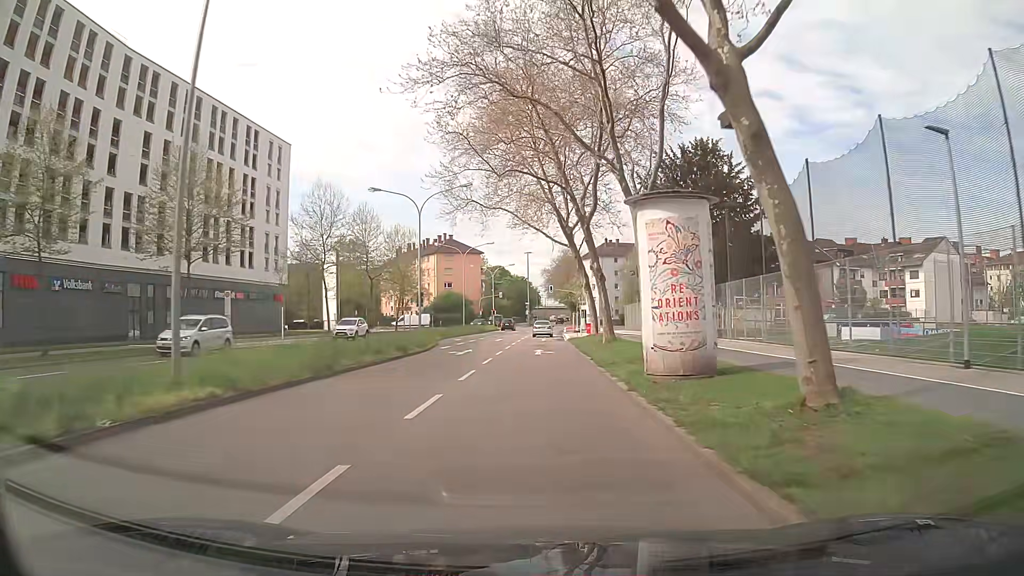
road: secondary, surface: asphalt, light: Day
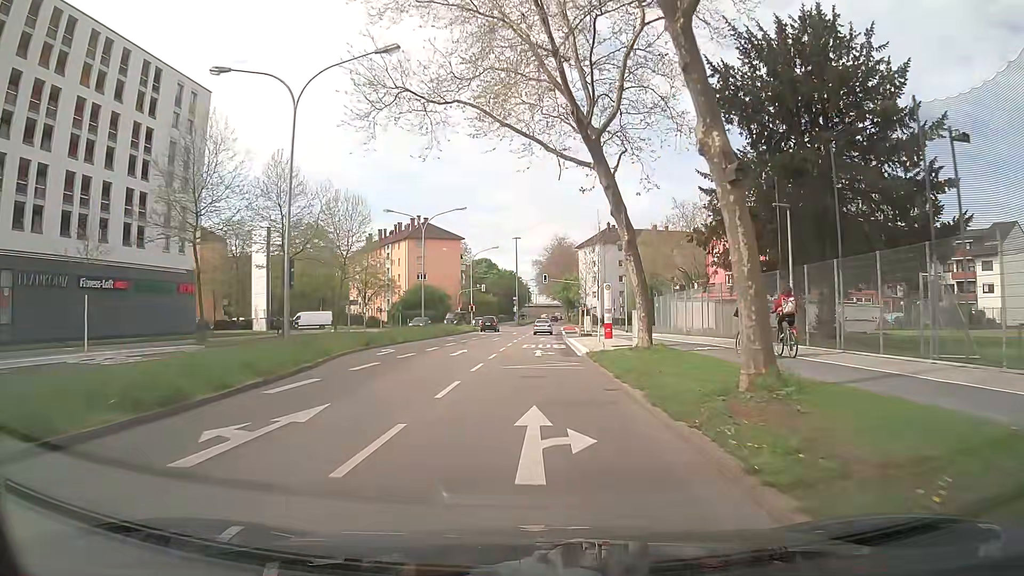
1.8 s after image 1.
(+0.3, +22.1) m; +1°
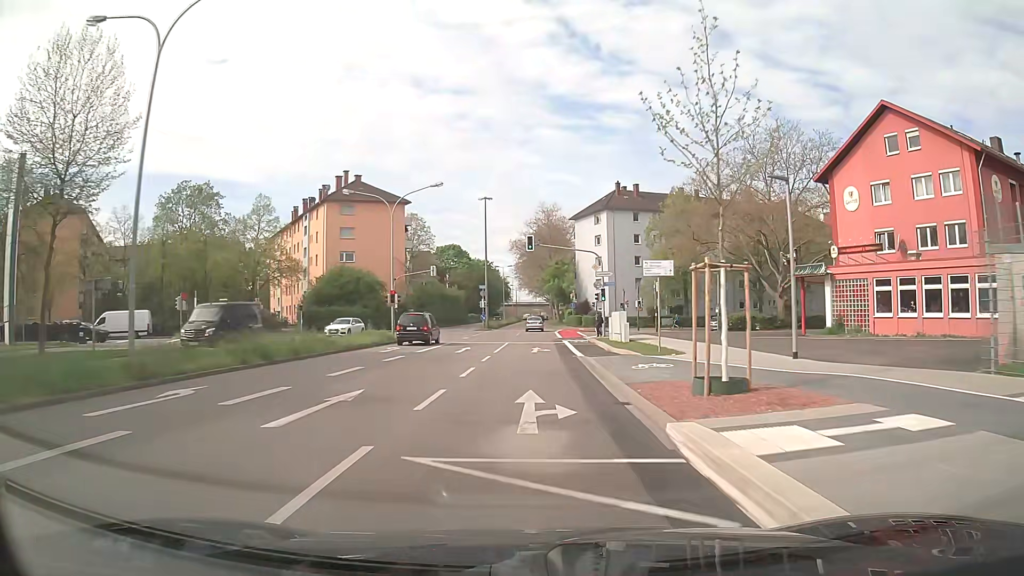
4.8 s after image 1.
(+0.6, +37.7) m; +2°
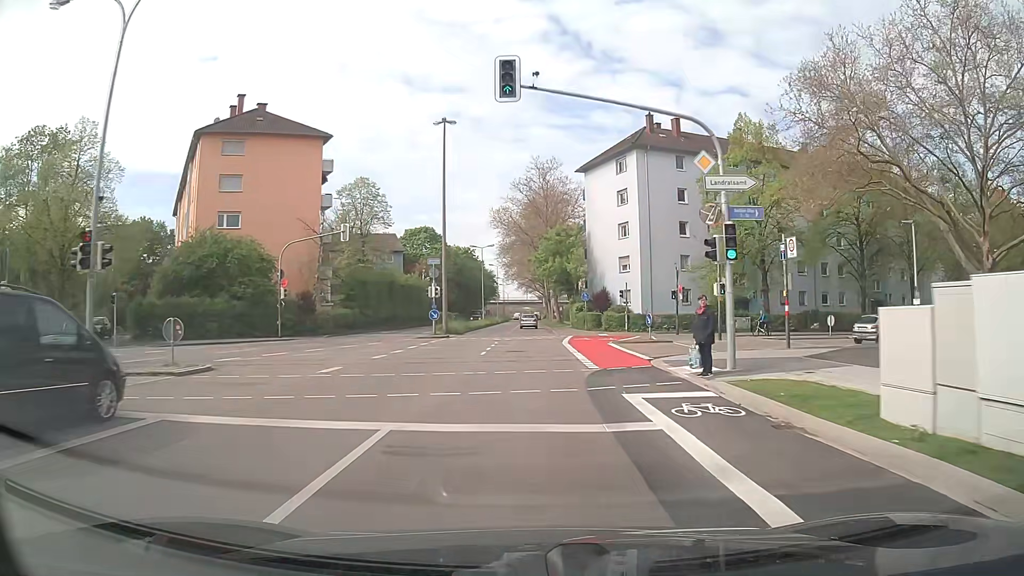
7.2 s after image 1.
(0.0, +30.4) m; 0°
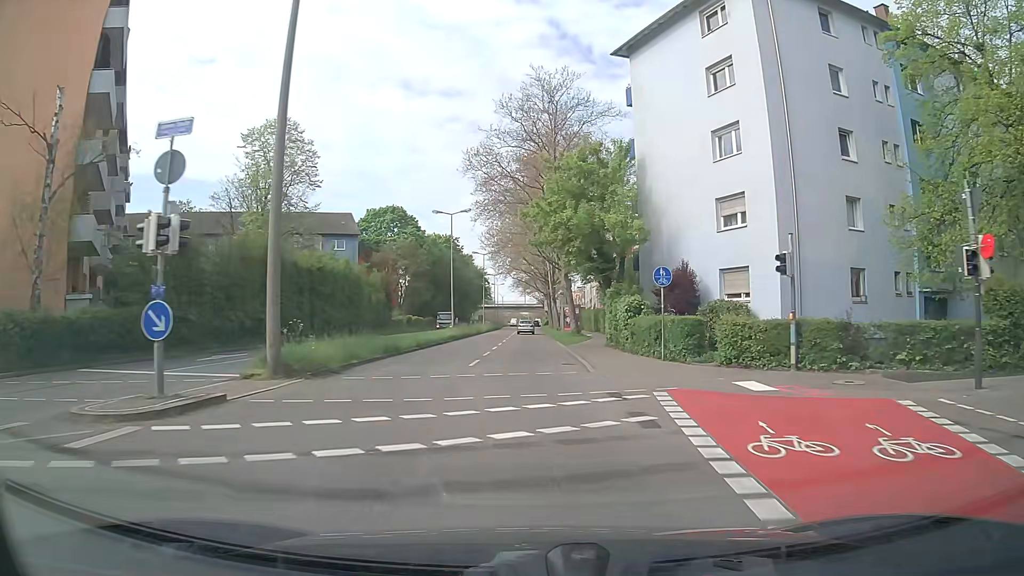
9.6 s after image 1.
(+0.1, +30.5) m; 0°
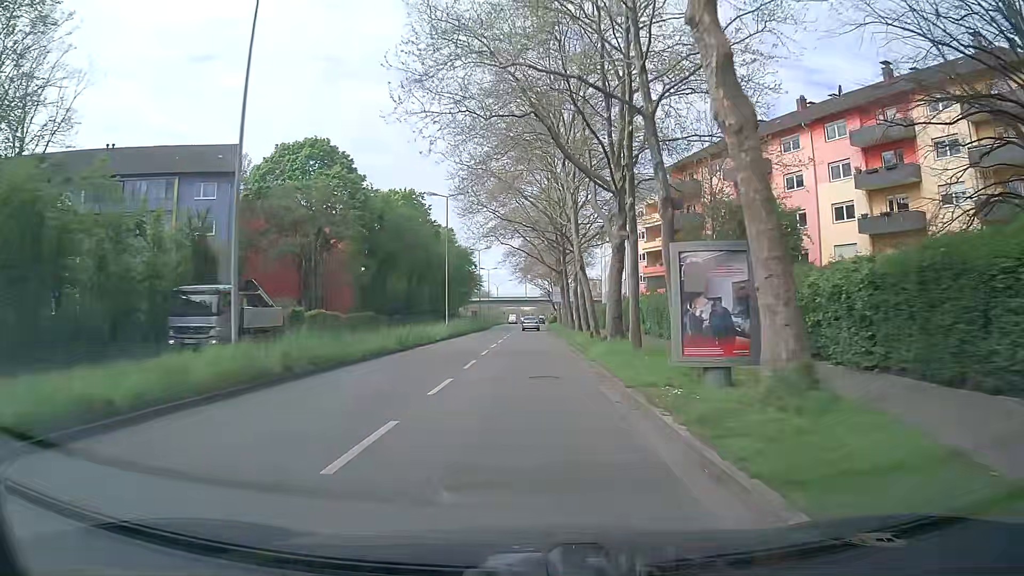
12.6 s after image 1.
(0.0, +38.6) m; 0°
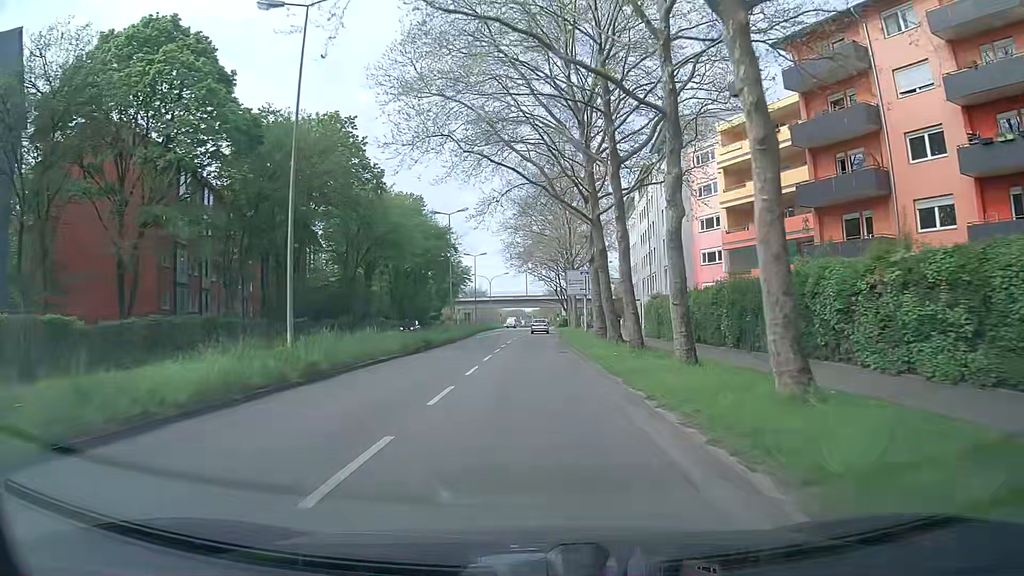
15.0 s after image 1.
(+0.1, +30.9) m; +1°
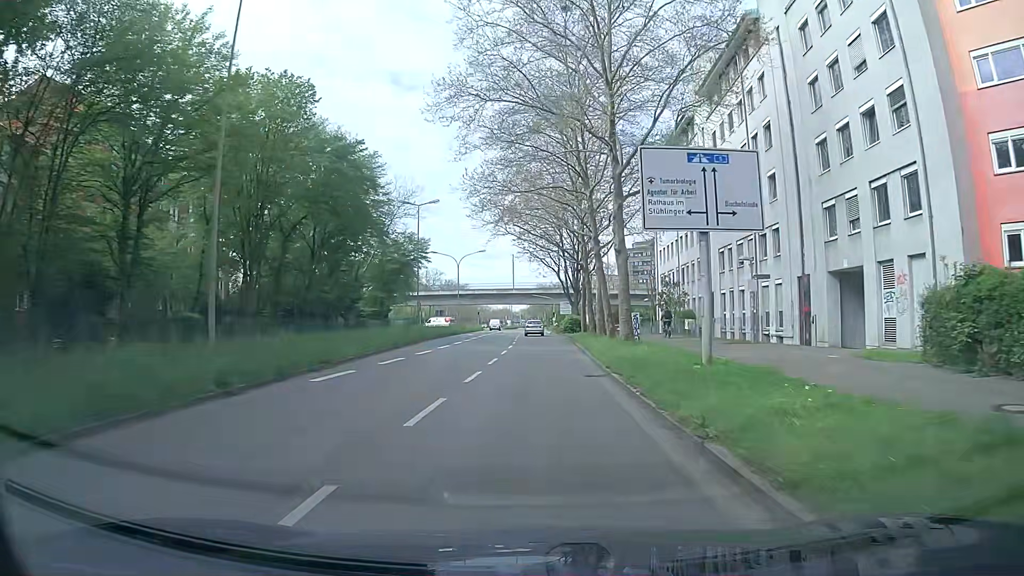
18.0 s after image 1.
(-0.3, +38.2) m; 0°
(0, +10) (0, +20) (0, +30) (+1, +40) (+1, +50) (+1, +60) (+1, +70) (+1, +80) (+1, +90) (+1, +100) m
